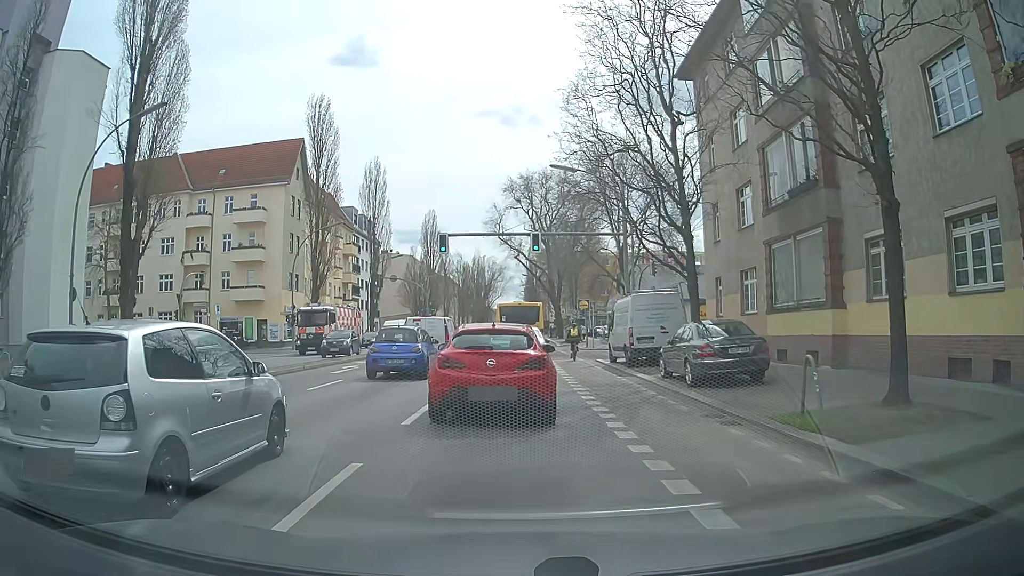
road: secondary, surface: asphalt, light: Day
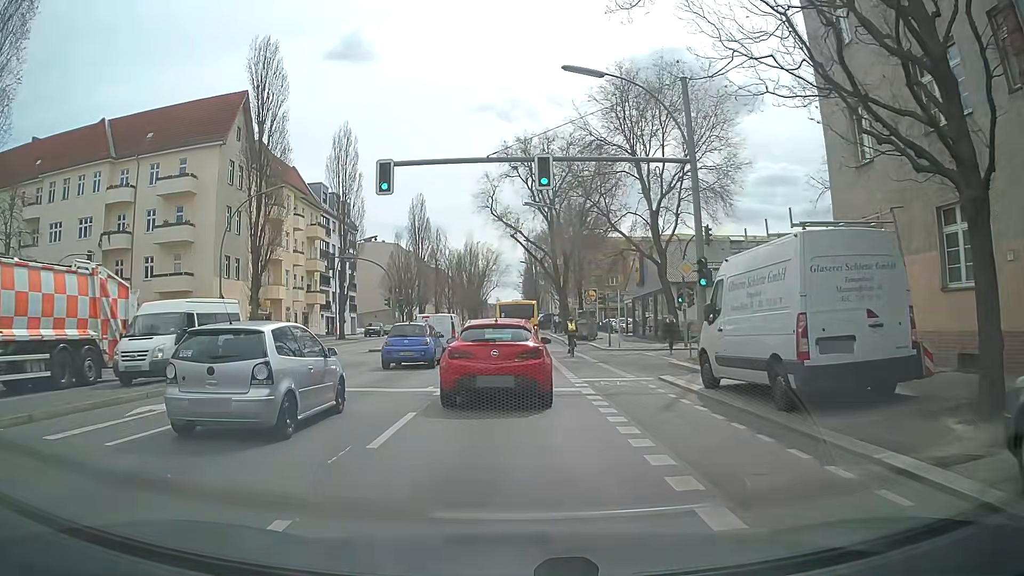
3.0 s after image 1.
(-0.3, +14.6) m; -1°
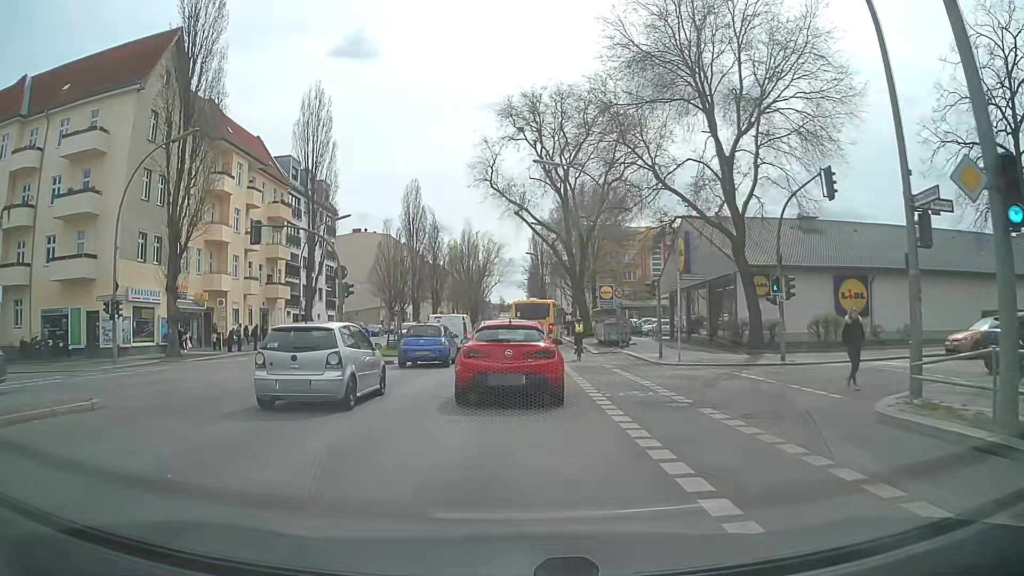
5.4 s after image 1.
(-0.2, +13.3) m; 0°
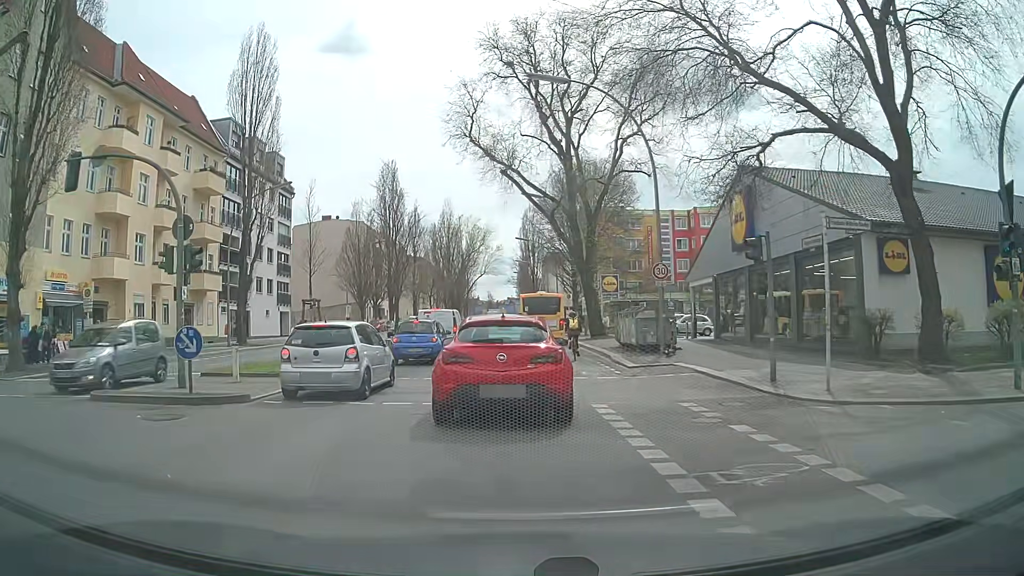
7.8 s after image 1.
(-0.1, +12.9) m; 0°
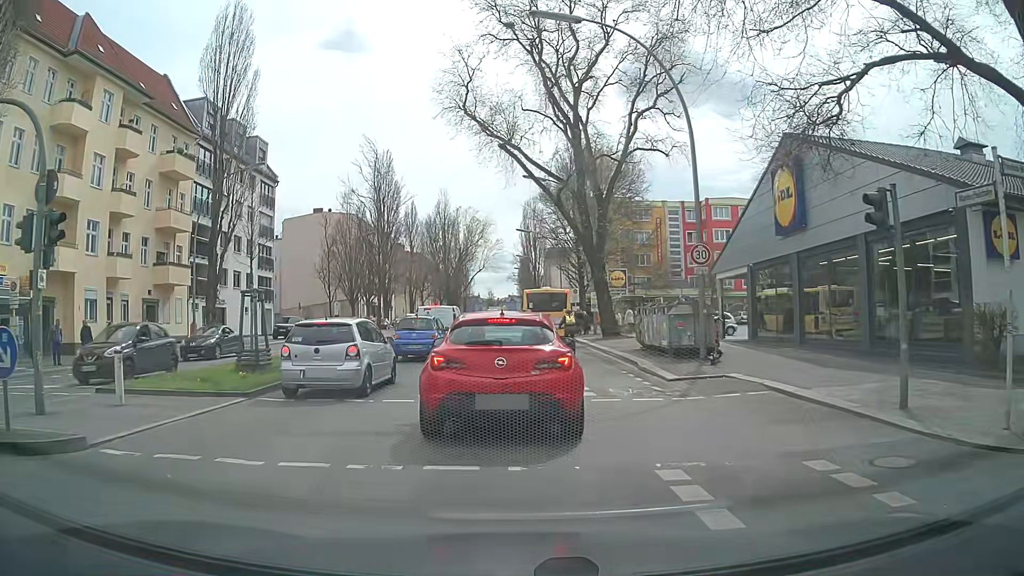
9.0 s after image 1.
(0.0, +5.1) m; 0°
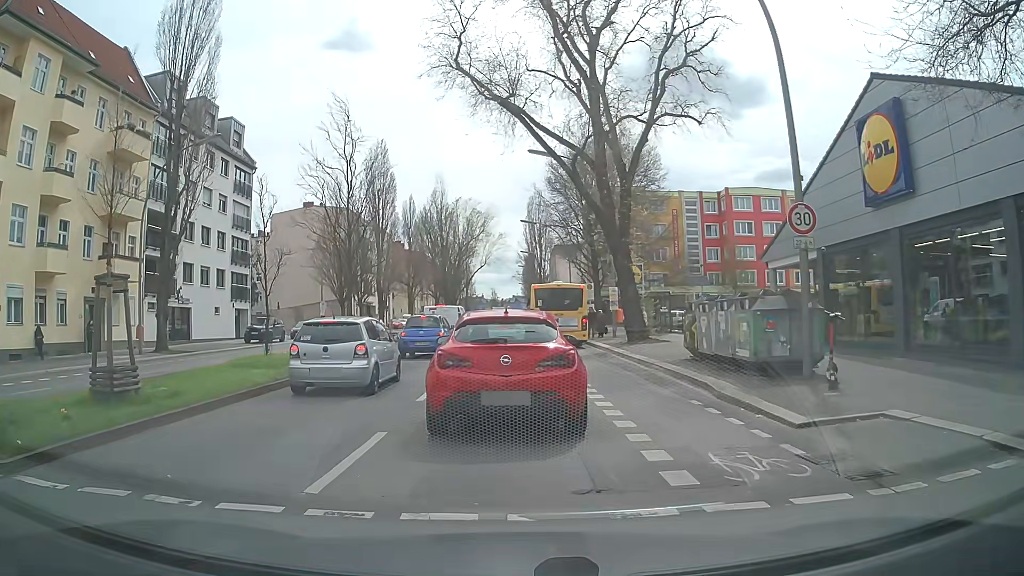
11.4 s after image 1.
(-0.1, +6.7) m; 0°
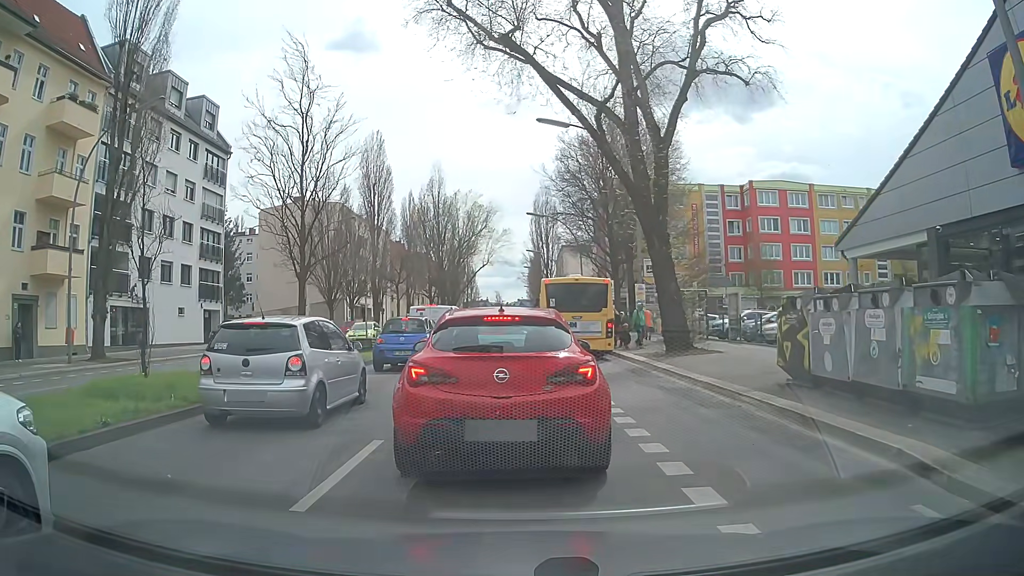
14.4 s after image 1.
(-0.1, +6.5) m; -3°
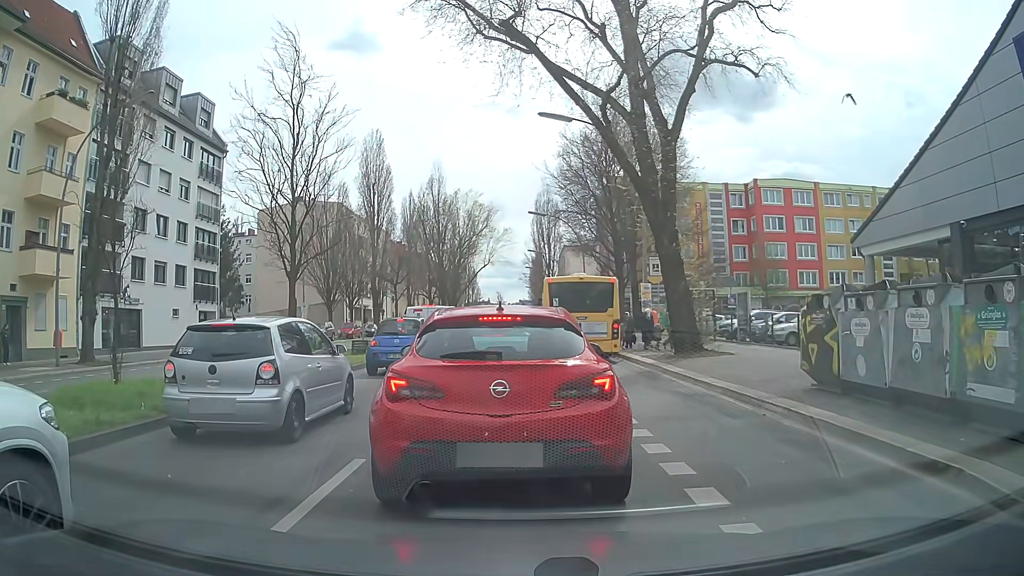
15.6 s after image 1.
(0.0, +0.9) m; 0°
(0, +10) (+1, +20) (+1, +30) (+1, +40) (+2, +50) (+2, +60) (+3, +70) (+3, +80) (+4, +90) (+4, +100) m
